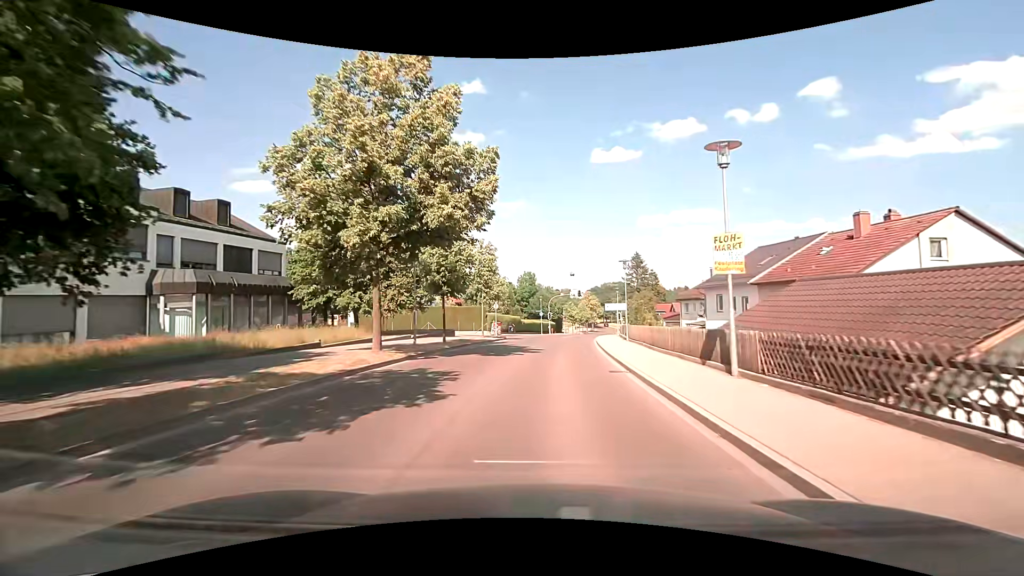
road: tertiary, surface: asphalt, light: Day
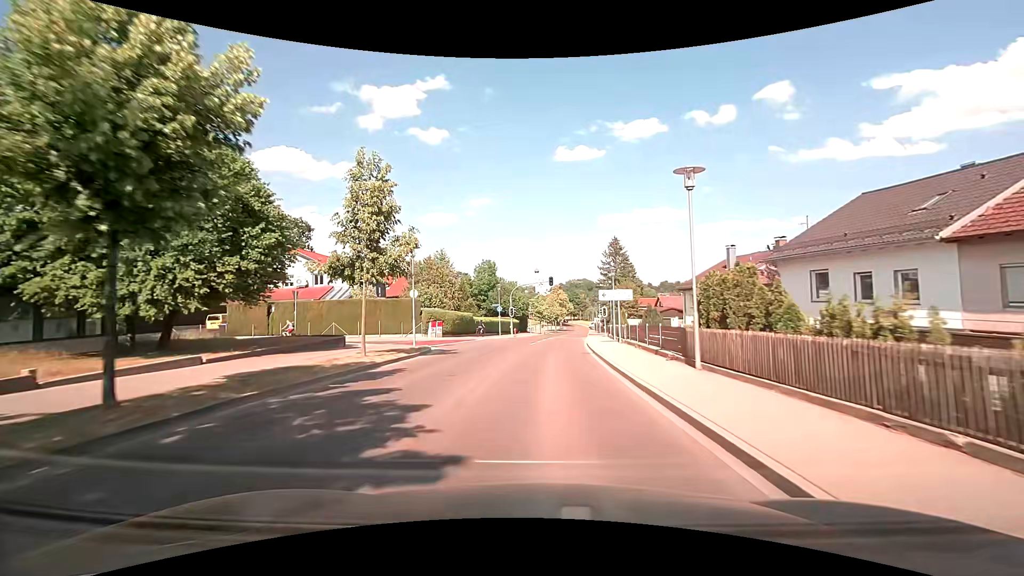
(+0.8, +18.8) m; +4°
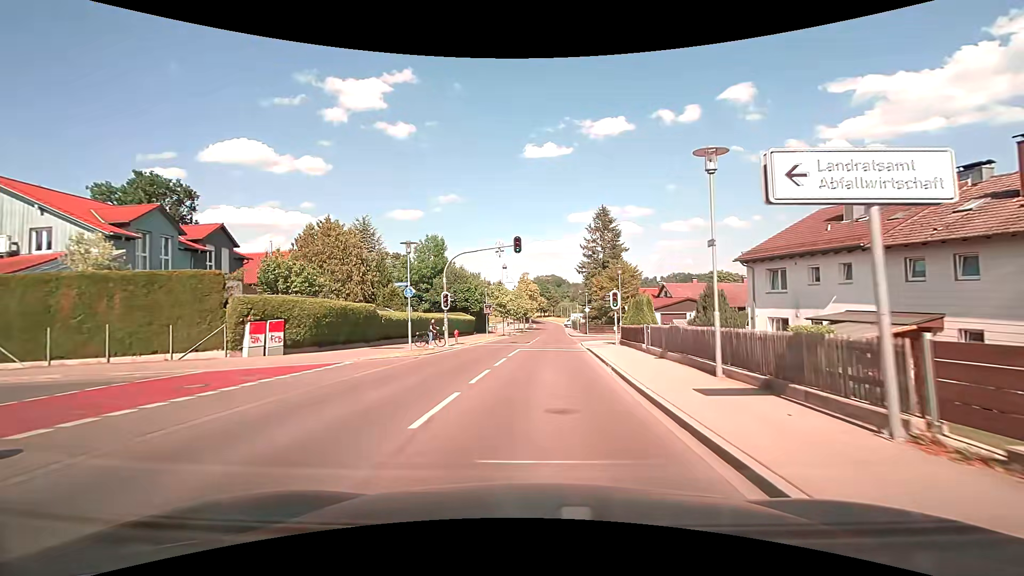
(+0.7, +24.2) m; +3°
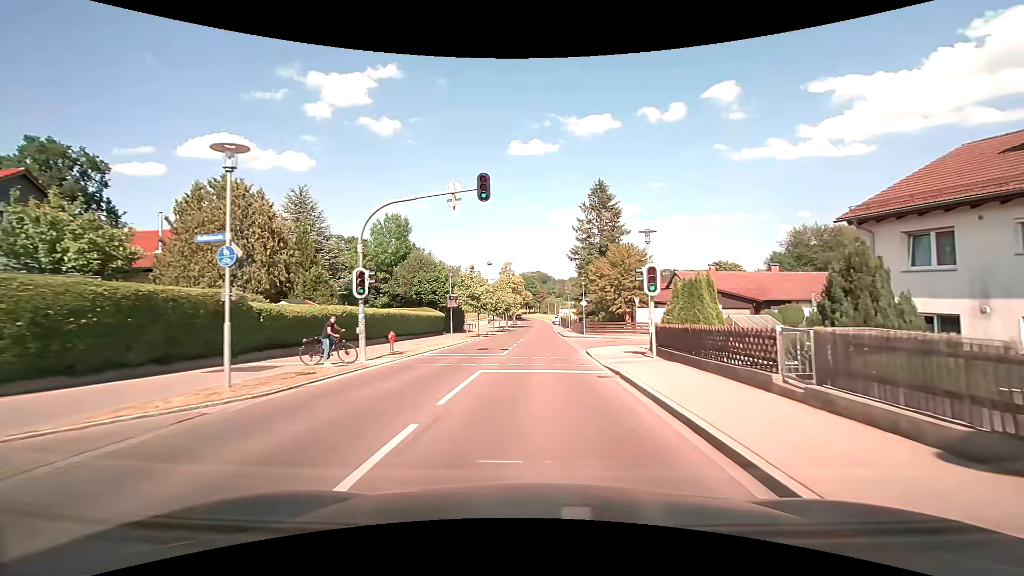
(+0.2, +12.3) m; +2°
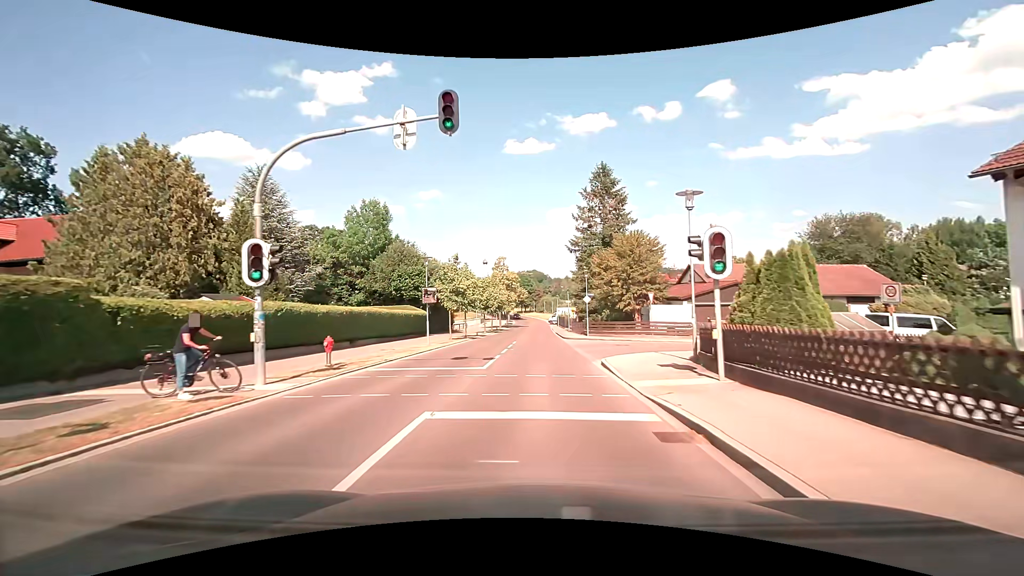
(0.0, +6.3) m; +1°
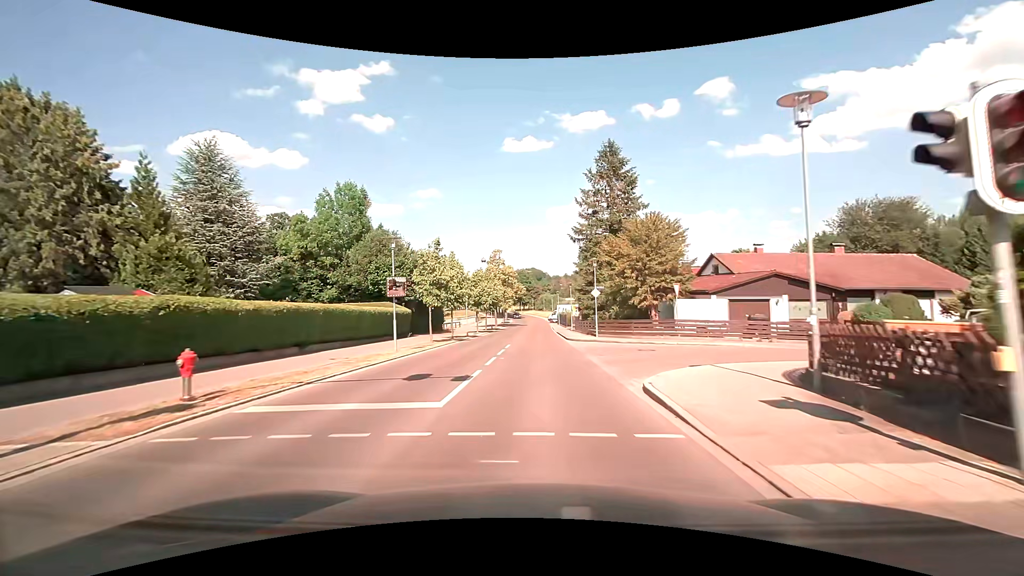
(0.0, +6.3) m; 0°
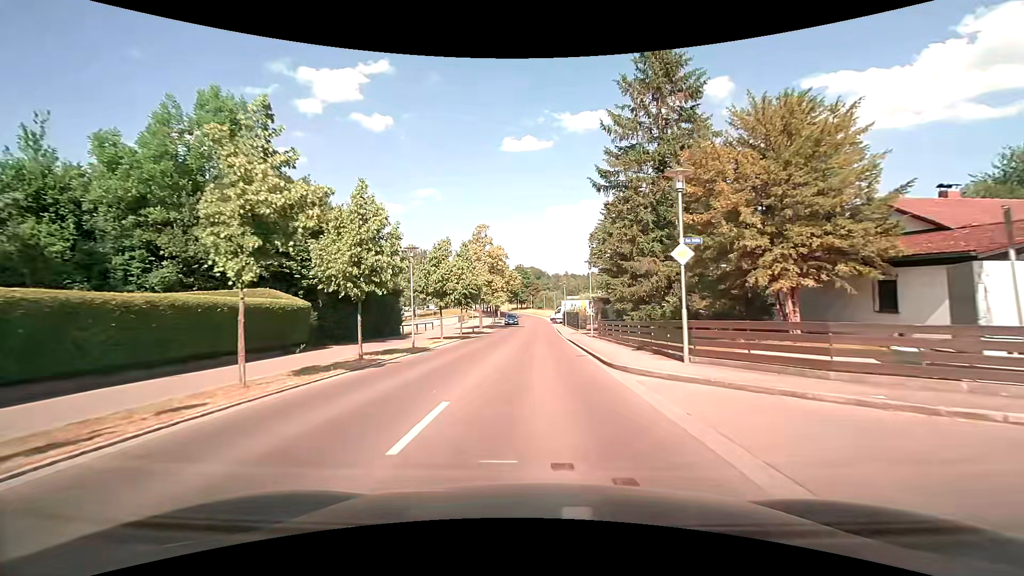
(0.0, +18.9) m; 0°
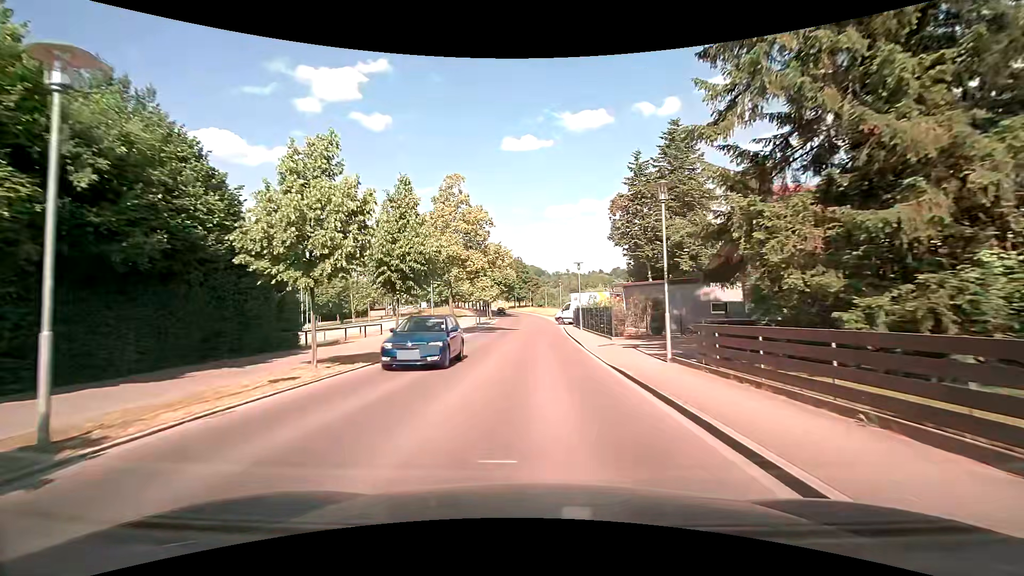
(0.0, +18.4) m; 0°
